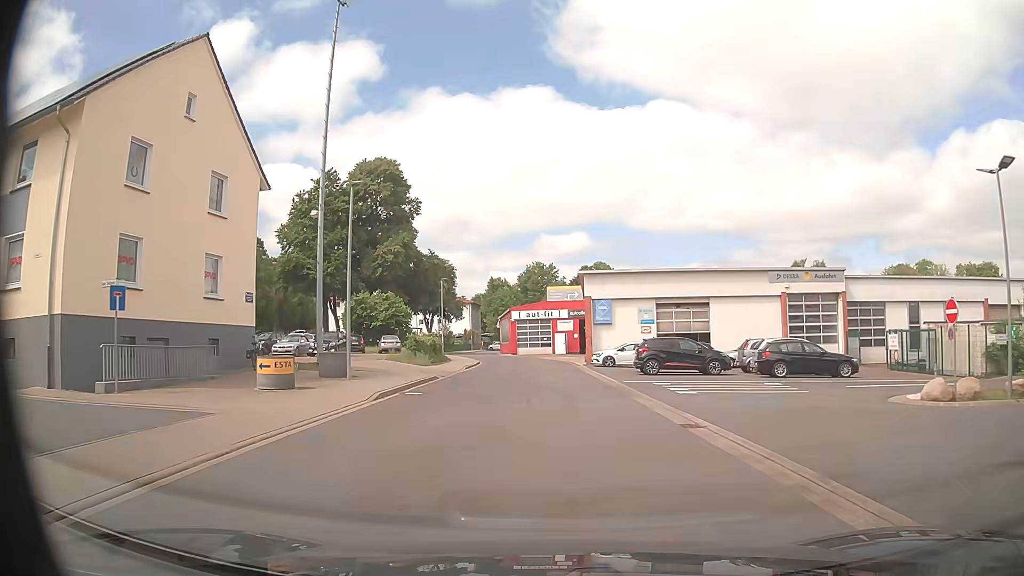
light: Day
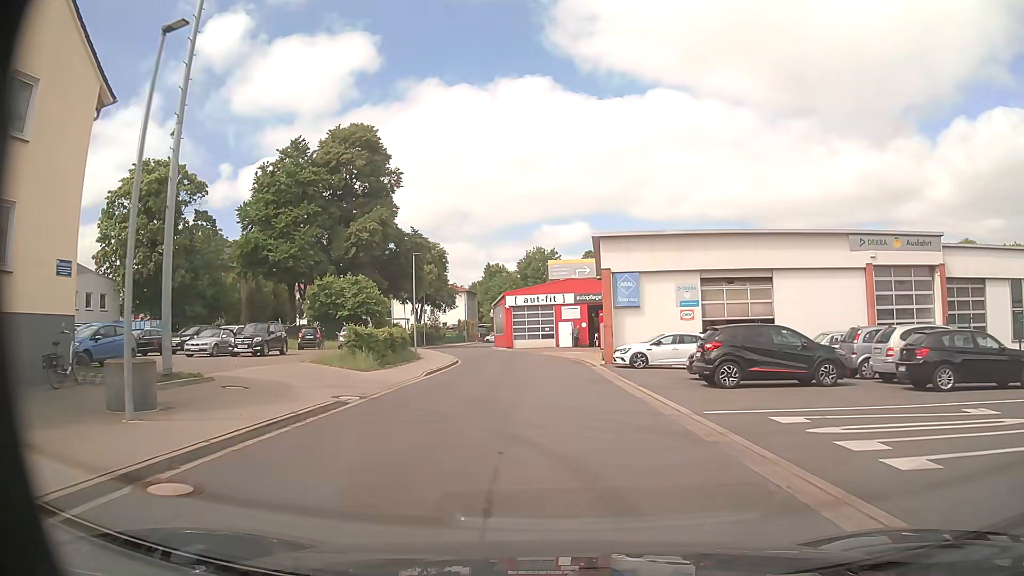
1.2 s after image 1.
(0.0, +11.6) m; 0°
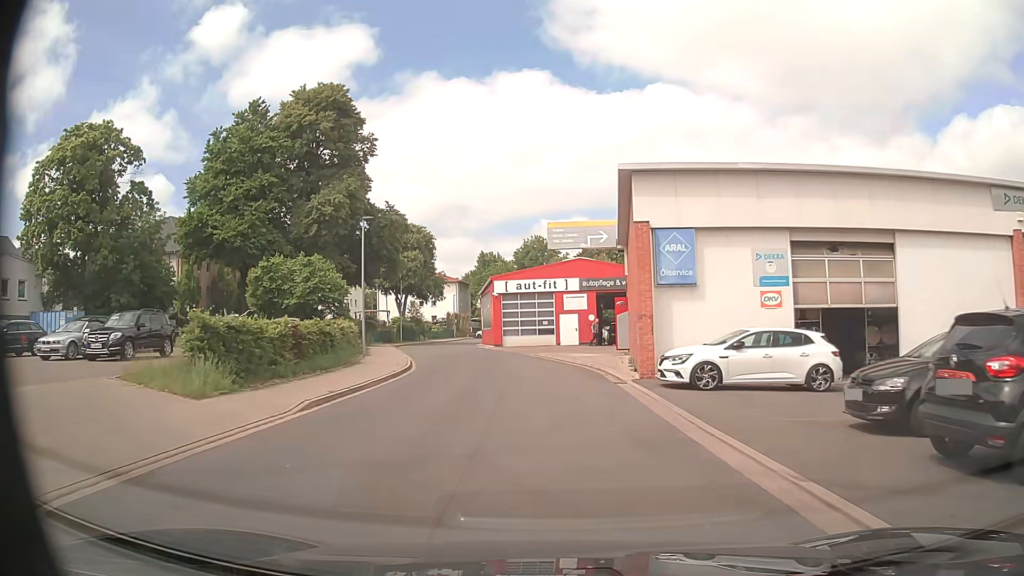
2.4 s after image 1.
(0.0, +11.2) m; 0°
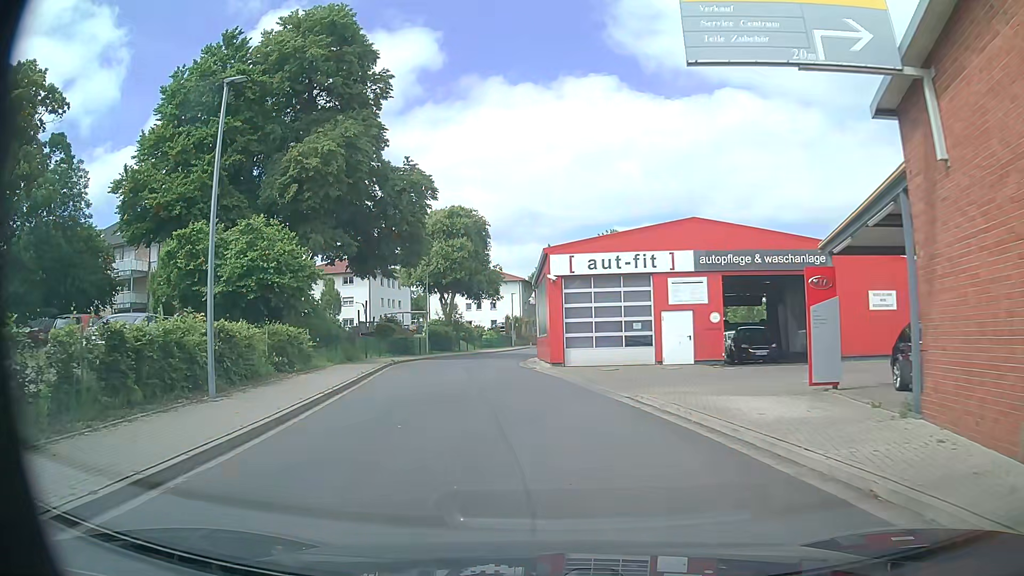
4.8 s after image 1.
(-0.5, +18.0) m; -6°
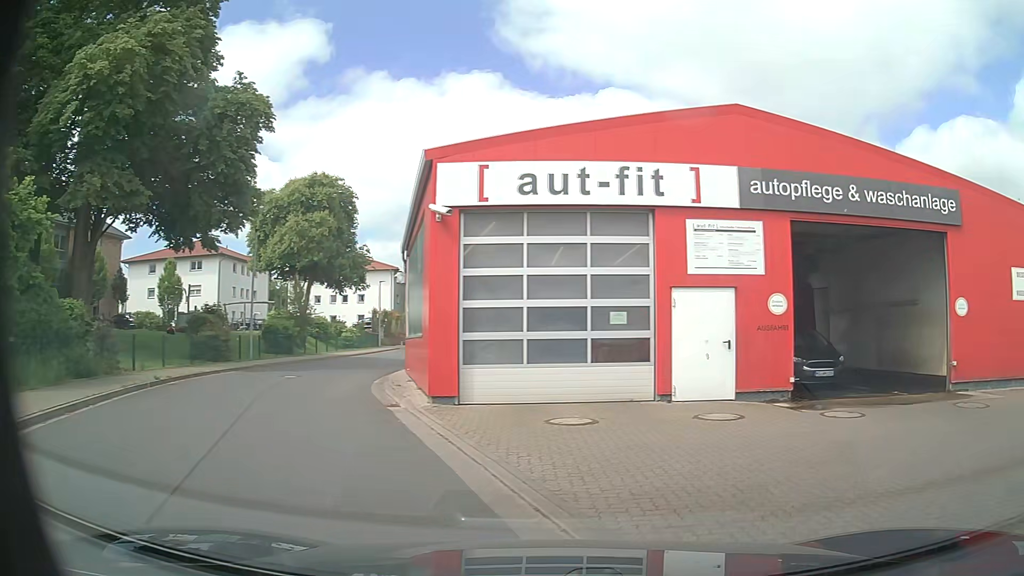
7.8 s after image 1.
(-0.6, +14.0) m; +10°
